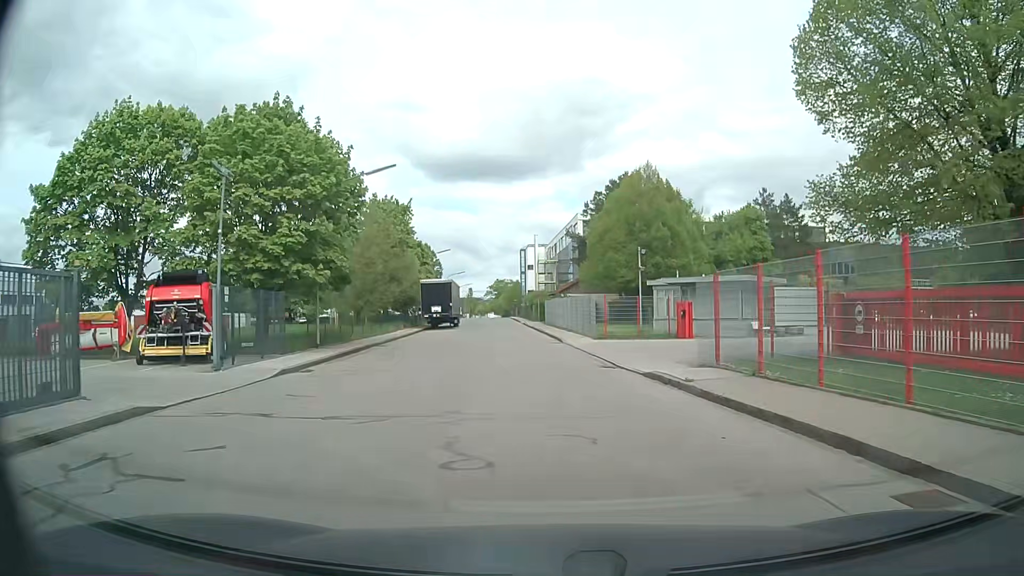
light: Day
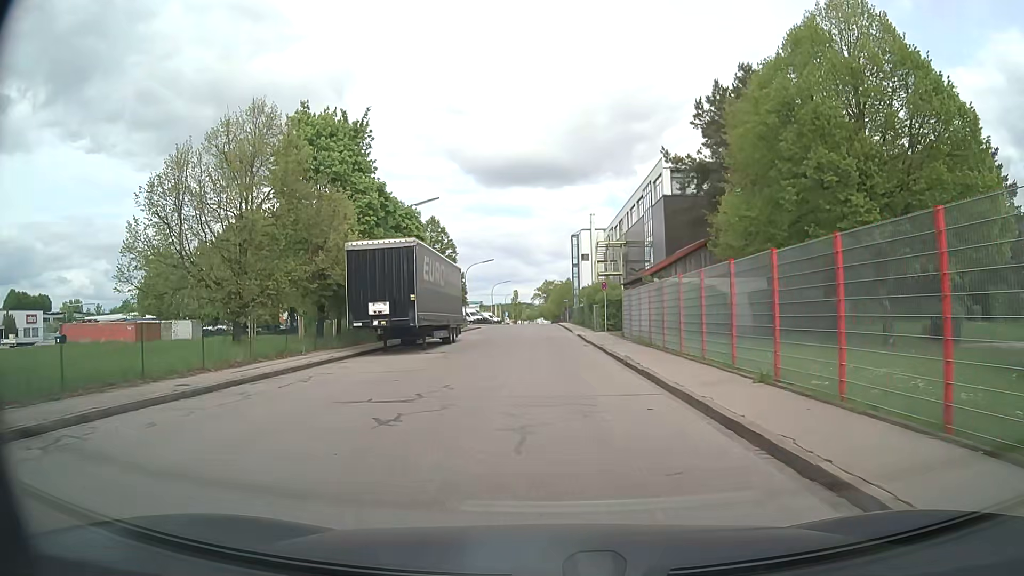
(-1.1, +31.6) m; -4°
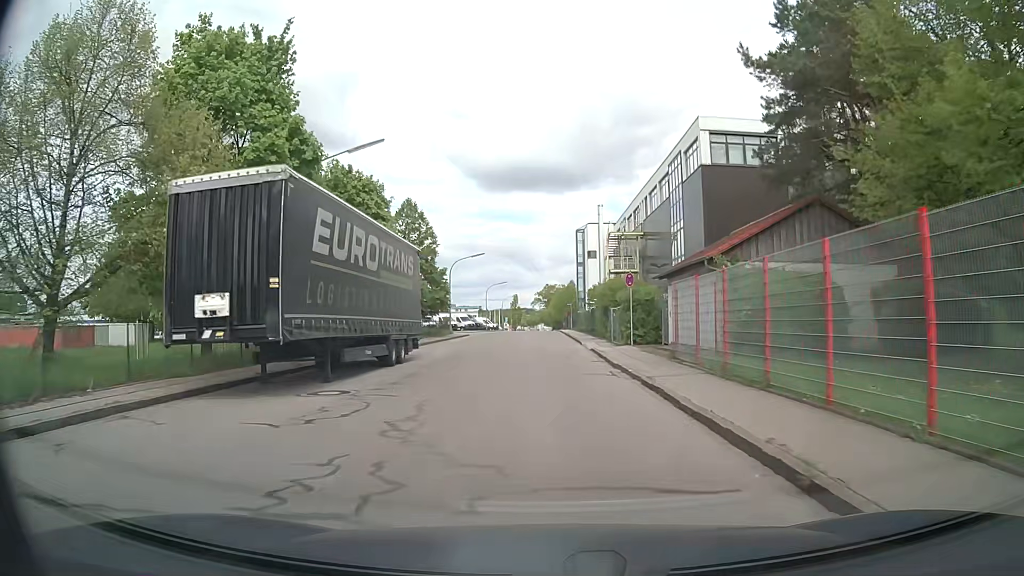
(-0.1, +12.5) m; 0°
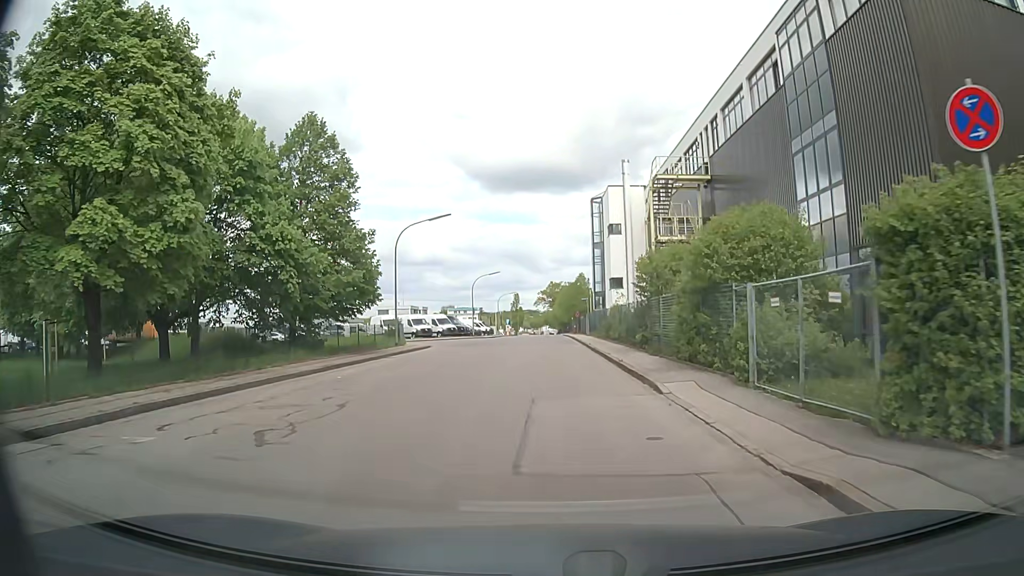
(-0.2, +24.2) m; -1°
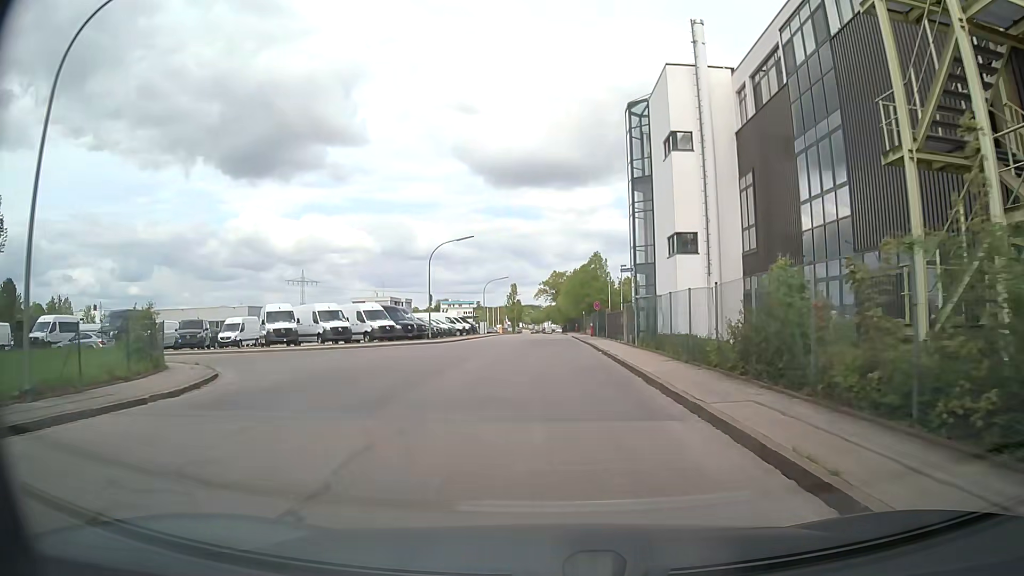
(+0.1, +29.5) m; 0°
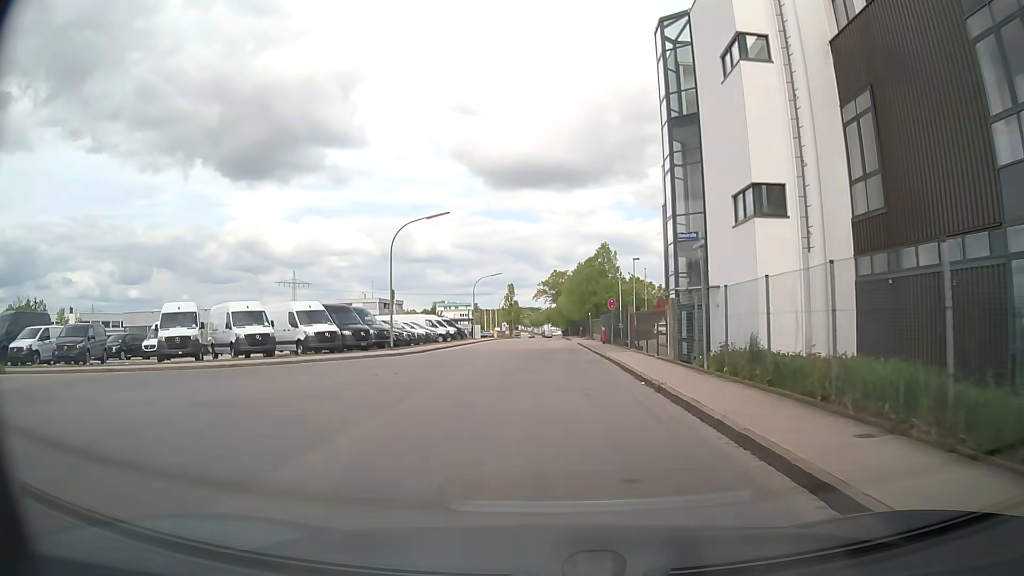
(0.0, +11.9) m; -1°
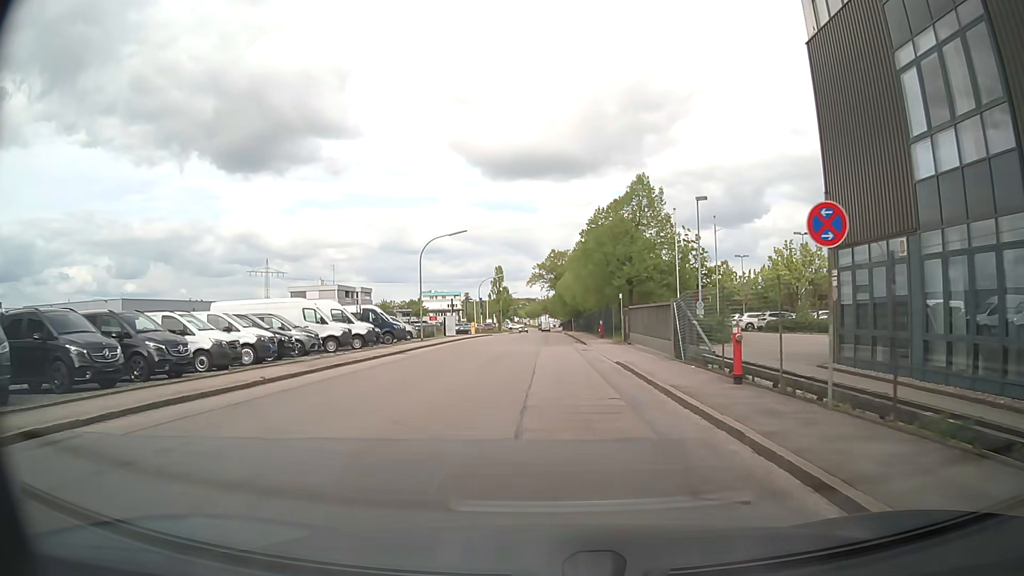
(+0.7, +30.8) m; +2°
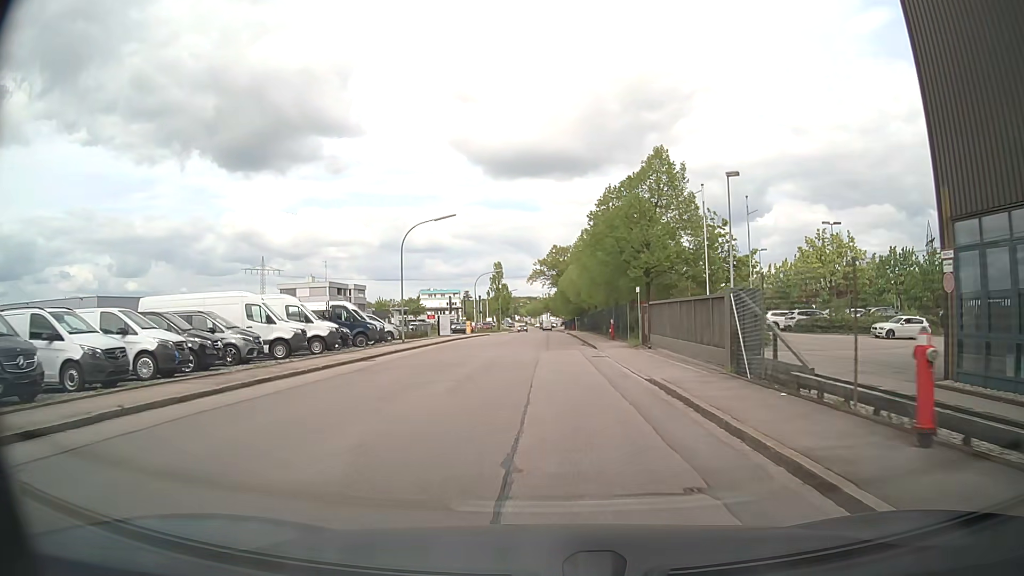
(0.0, +6.4) m; 0°
(0, +10) (0, +20) (0, +30) (0, +40) (0, +50) (0, +60) (0, +70) (-1, +80) (-1, +90) (-1, +100) m
